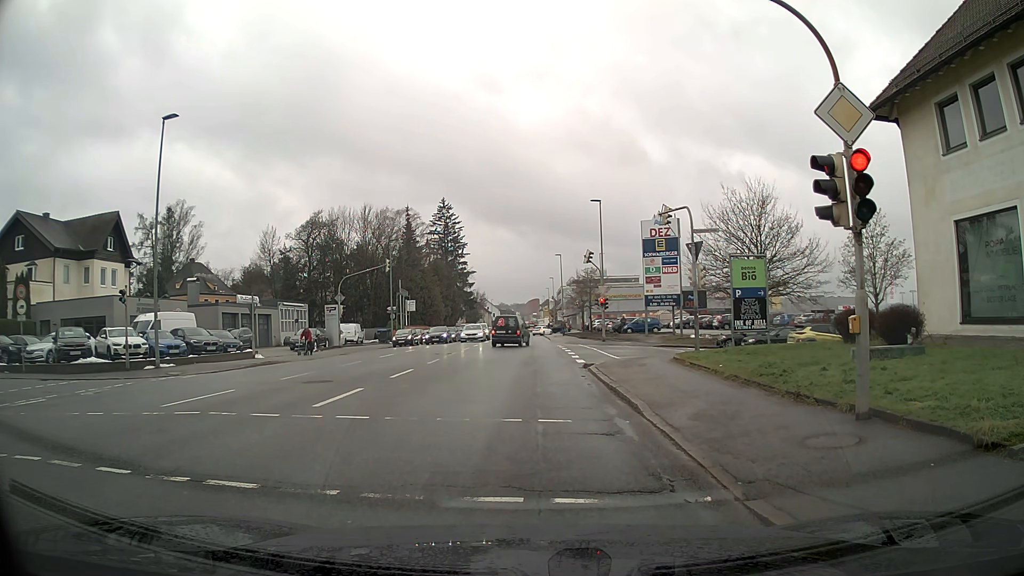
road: tertiary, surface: asphalt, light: Day
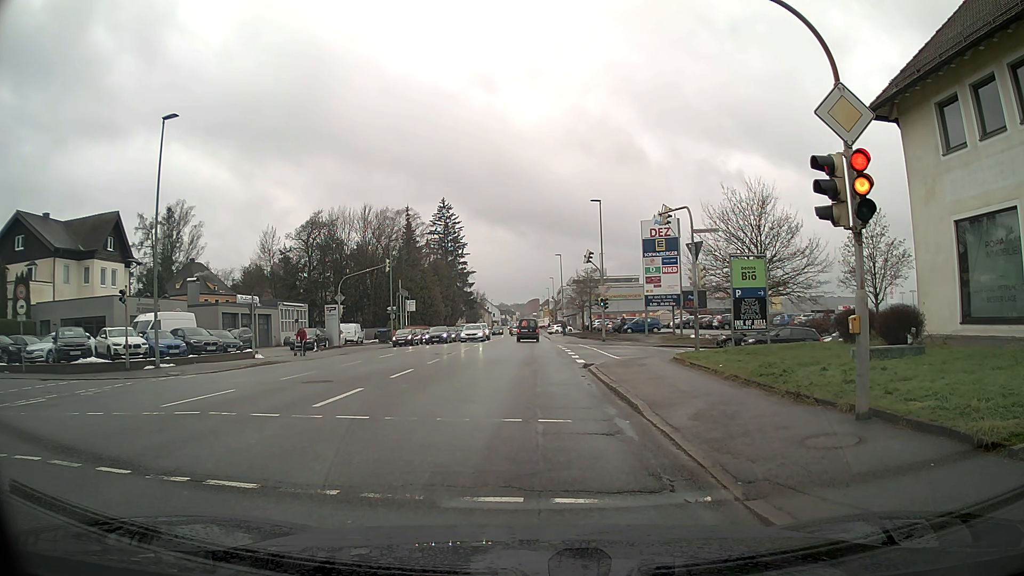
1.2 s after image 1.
(0.0, 0.0) m; 0°
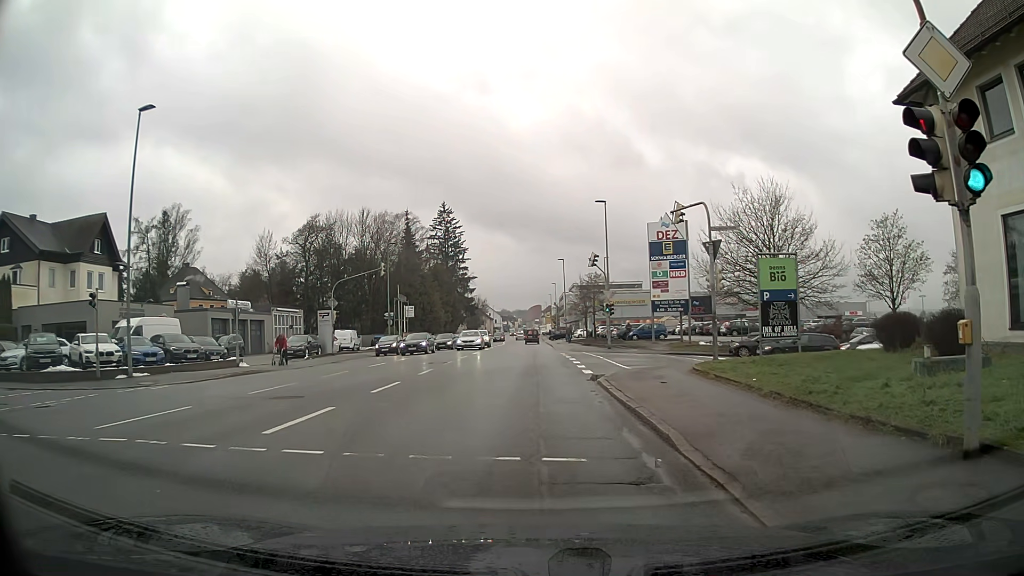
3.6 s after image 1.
(0.0, +2.4) m; -1°
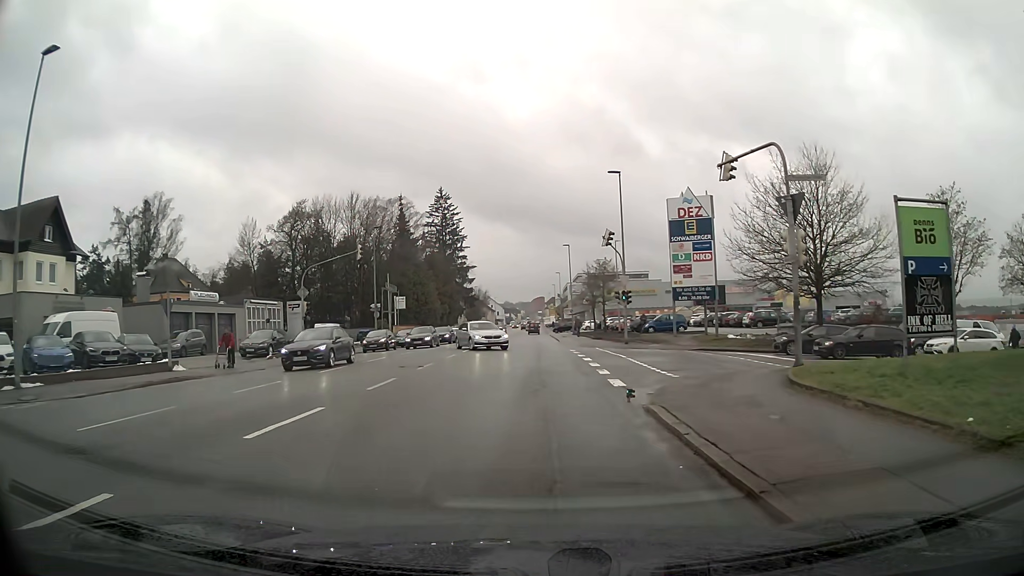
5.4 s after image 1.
(-0.1, +7.0) m; -1°
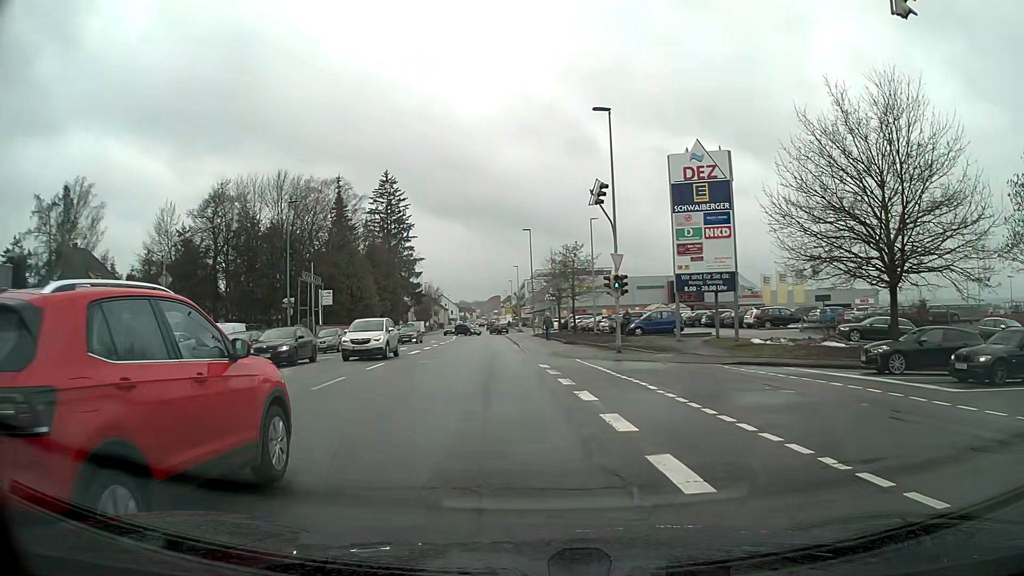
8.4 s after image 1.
(+0.2, +12.3) m; +7°
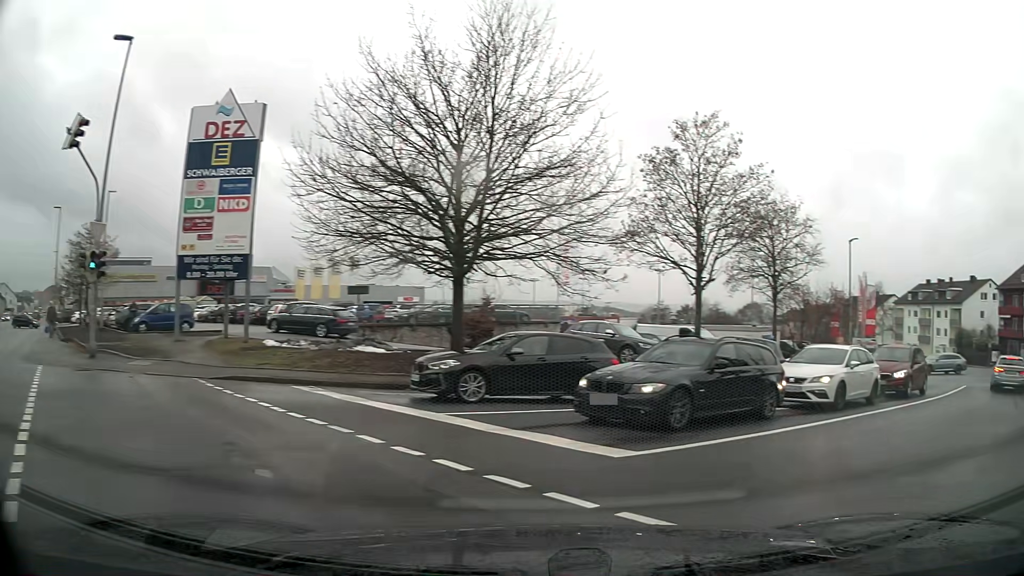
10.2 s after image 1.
(+2.2, +6.6) m; +43°
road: residential
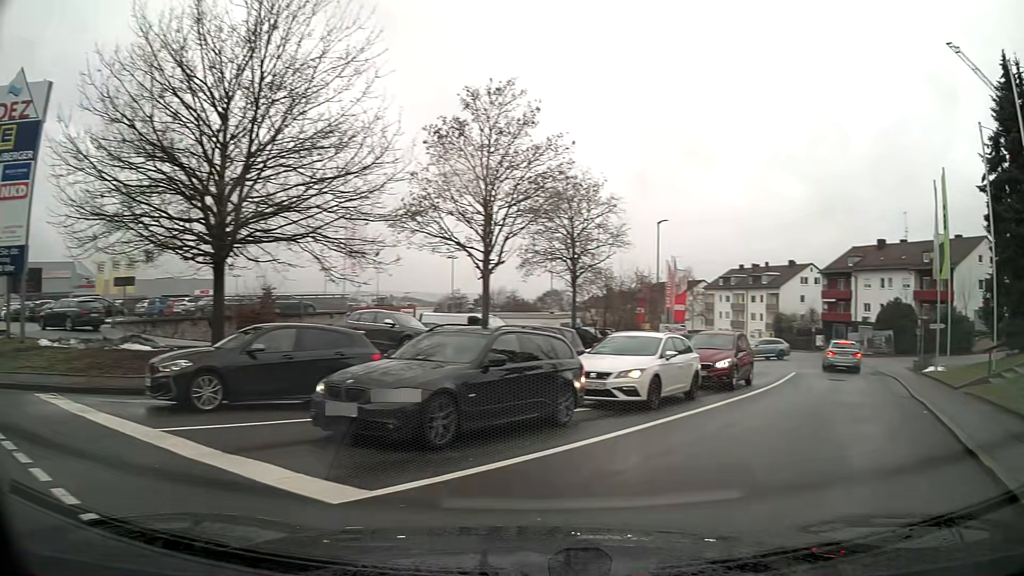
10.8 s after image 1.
(+0.3, +2.4) m; +16°
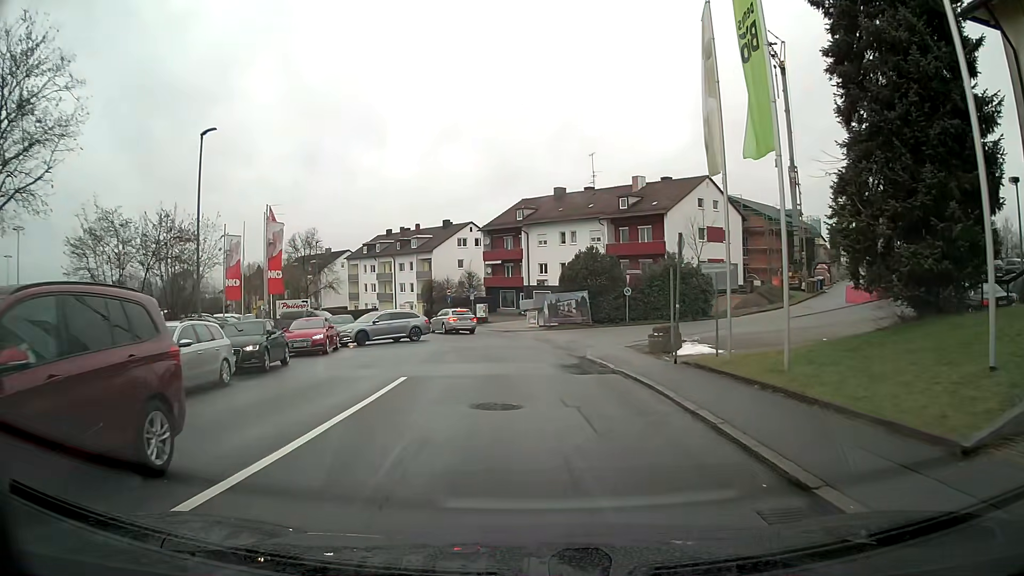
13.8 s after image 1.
(+5.1, +15.1) m; +22°
(0, +10) (-1, +20) (-2, +30) (-4, +40) (-10, +48) (-19, +50) (-29, +52) (-39, +51) (-49, +51) (-59, +50) m
